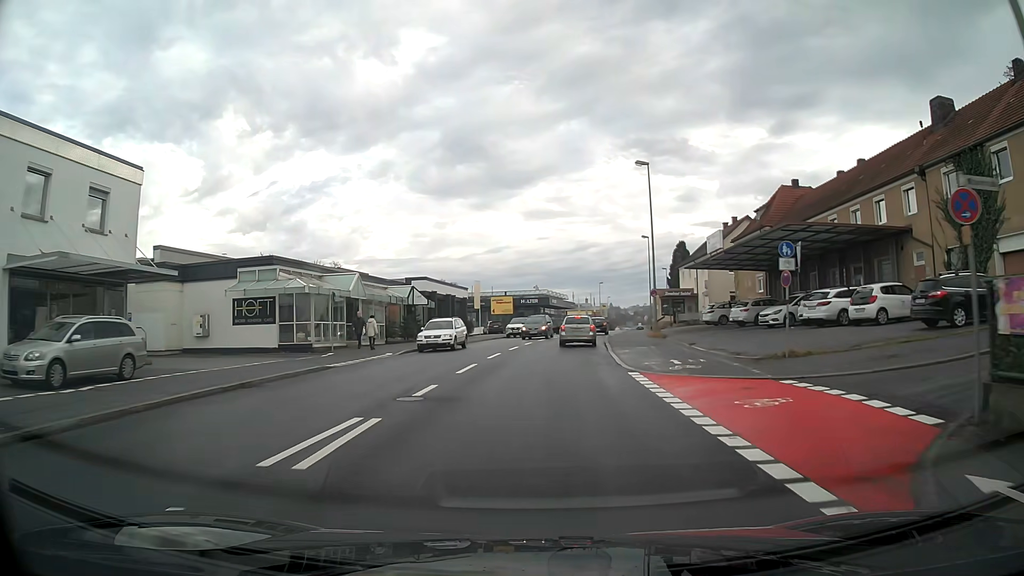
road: tertiary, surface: asphalt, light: Day
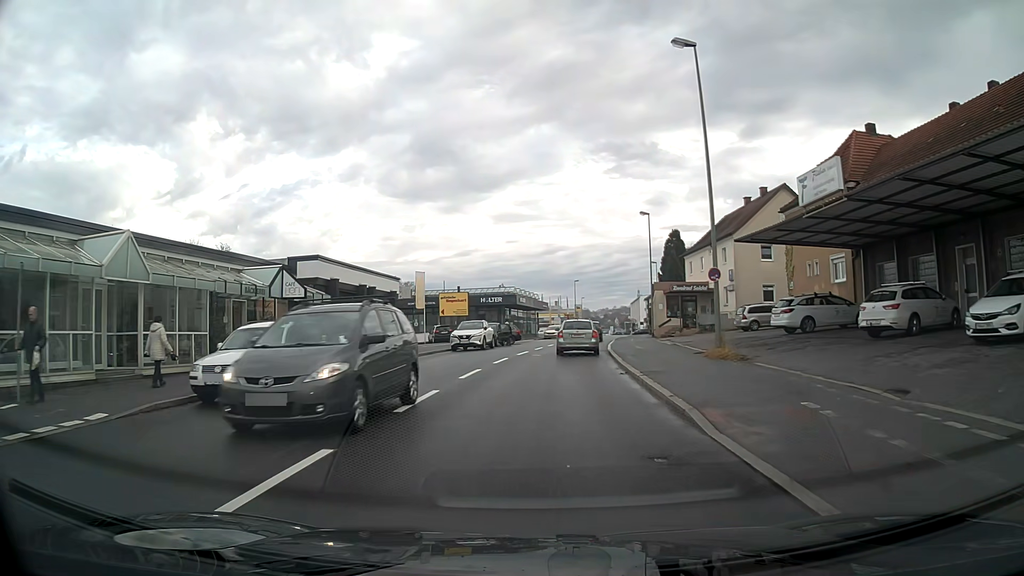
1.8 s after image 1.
(+0.4, +18.4) m; +3°
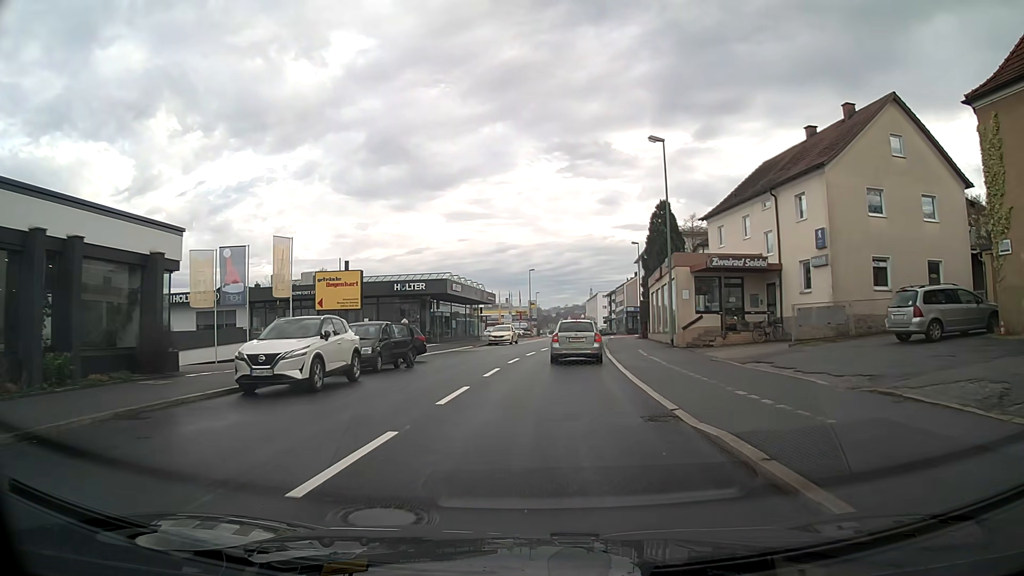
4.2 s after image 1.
(+0.8, +22.8) m; +4°
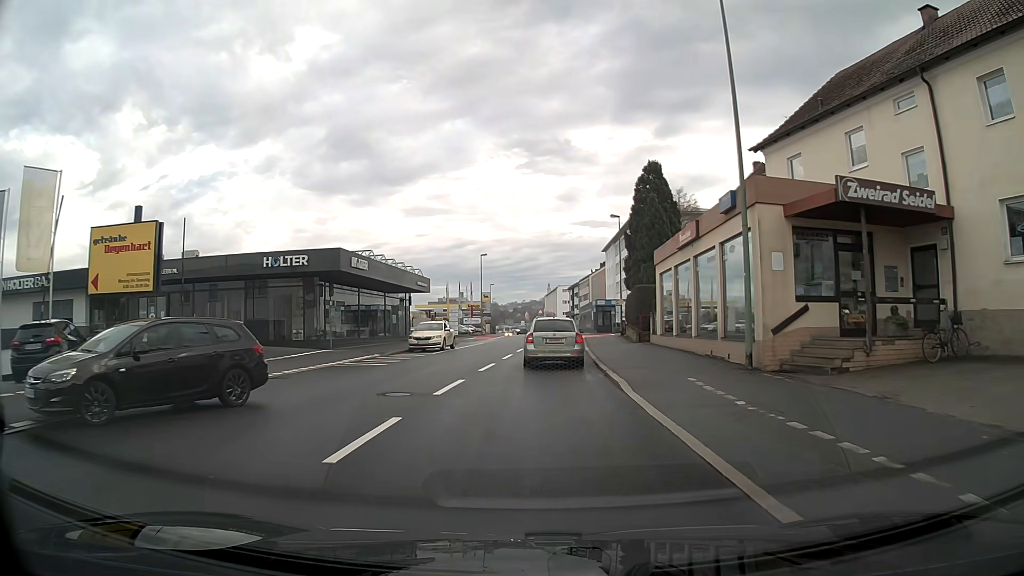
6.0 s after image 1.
(+0.5, +16.8) m; +3°
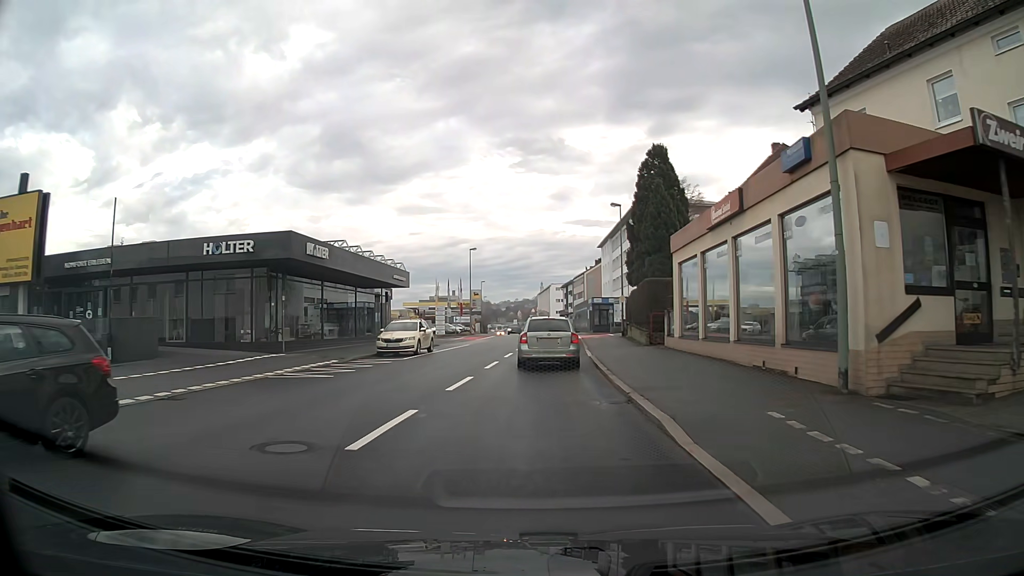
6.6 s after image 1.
(0.0, +5.3) m; +1°
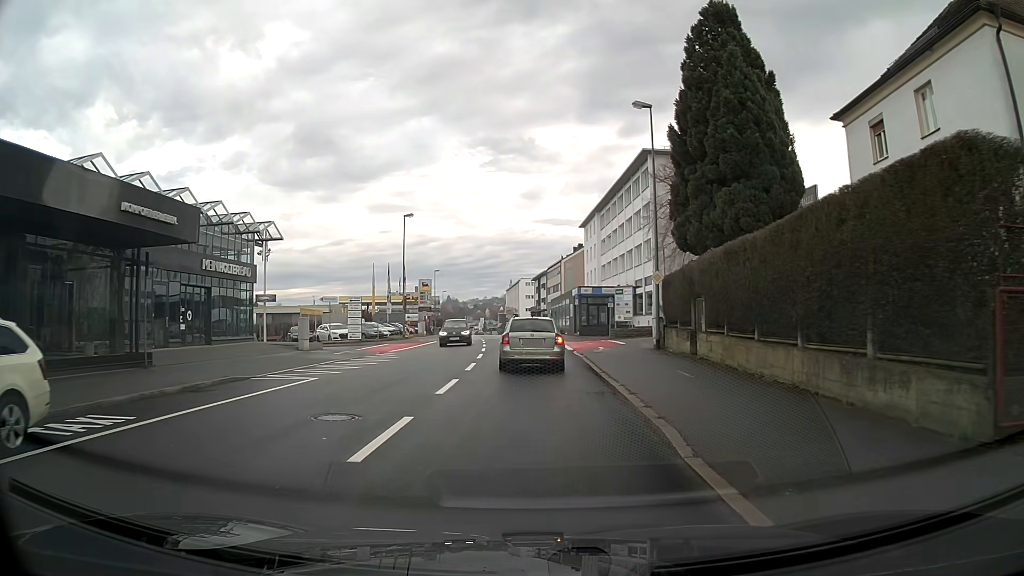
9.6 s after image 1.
(+0.6, +24.6) m; +2°
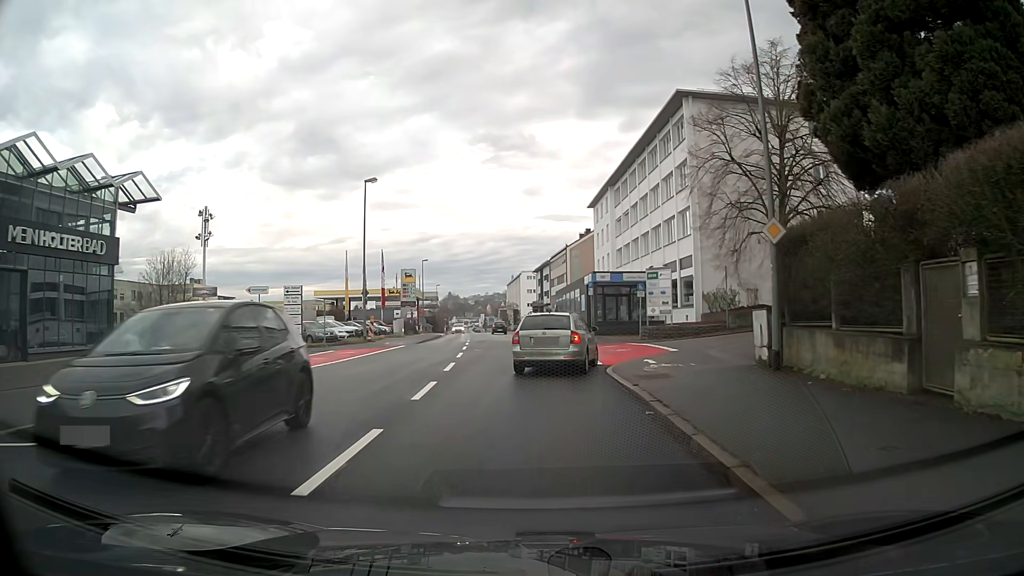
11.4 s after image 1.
(0.0, +13.2) m; 0°
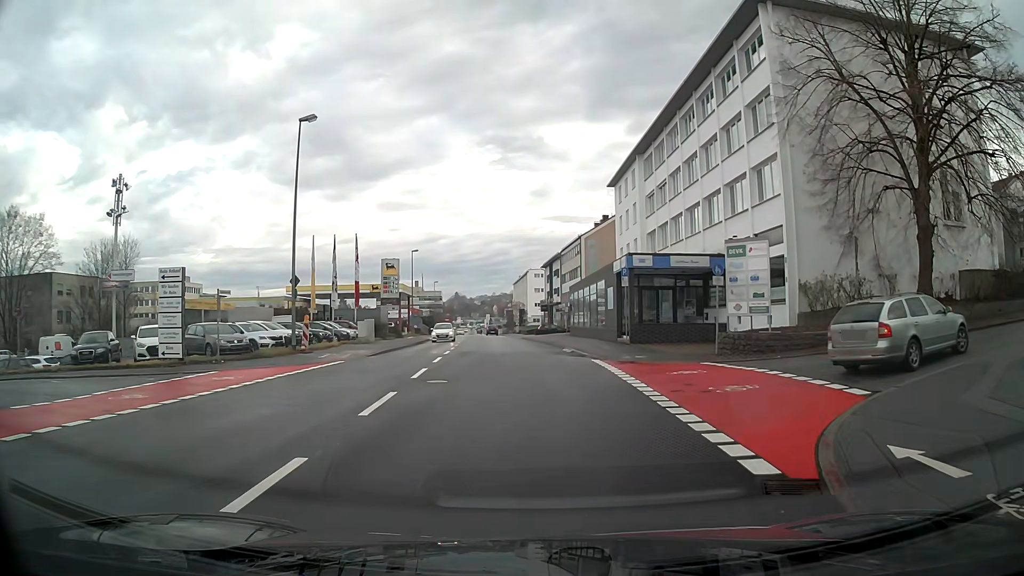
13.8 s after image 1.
(-0.1, +13.7) m; 0°
